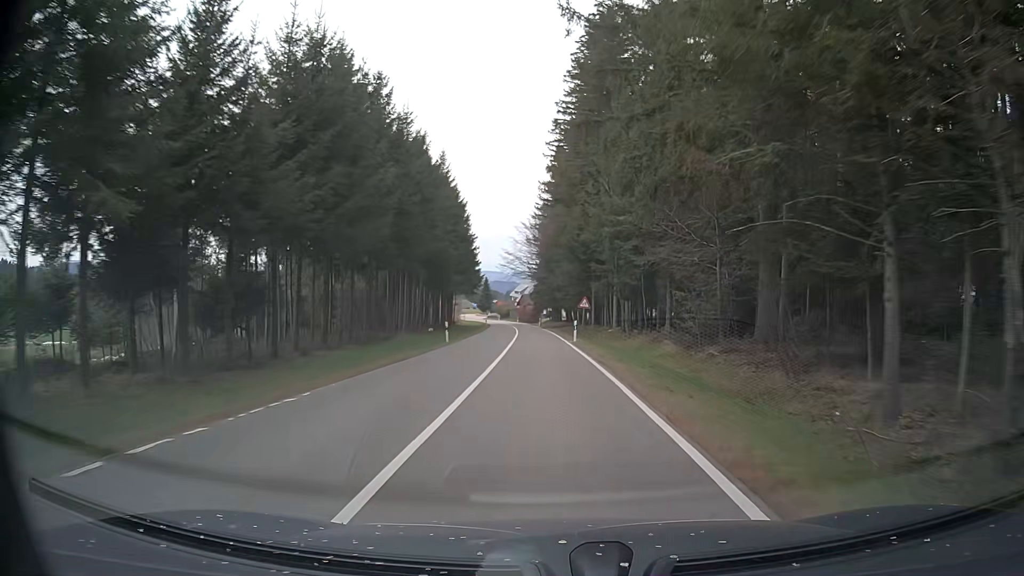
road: tertiary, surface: asphalt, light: Day
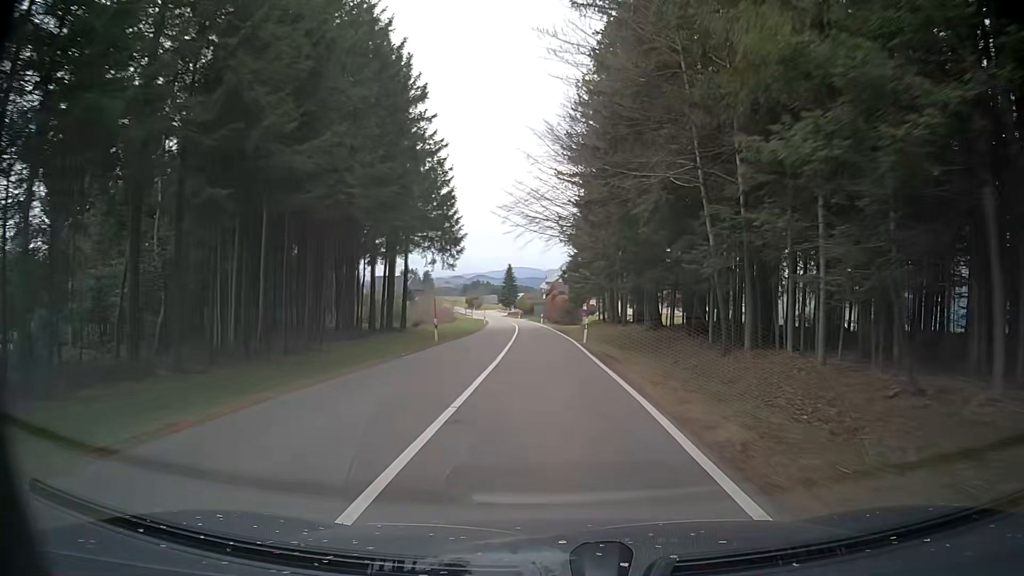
(-0.9, +54.0) m; -3°
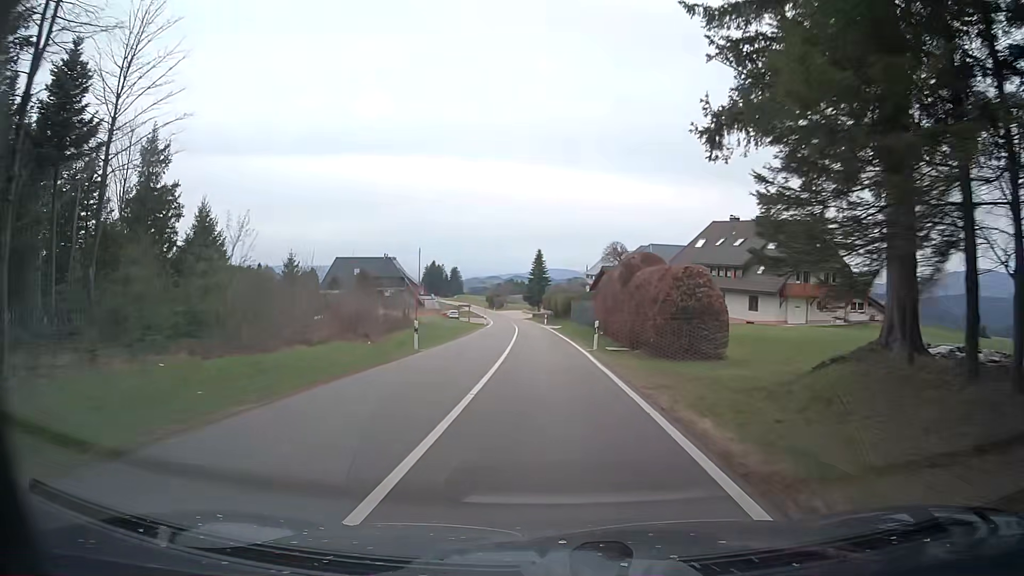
(-1.3, +52.3) m; -3°
(0, +10) (0, +20) (0, +30) (-1, +40) (-1, +50) (-2, +60) (-2, +70) (-3, +80) (-4, +90) (-5, +100) m
